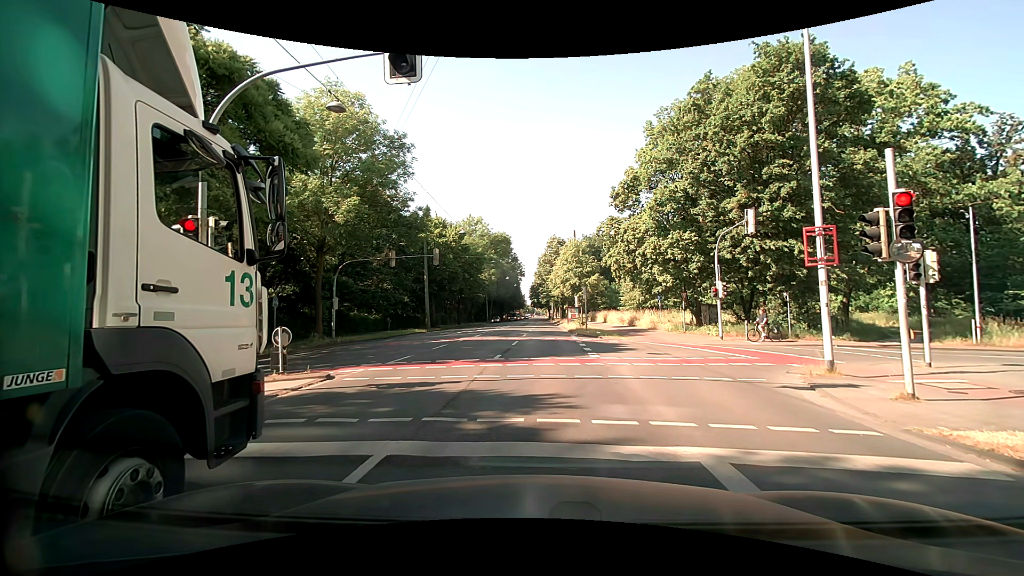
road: primary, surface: asphalt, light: Day
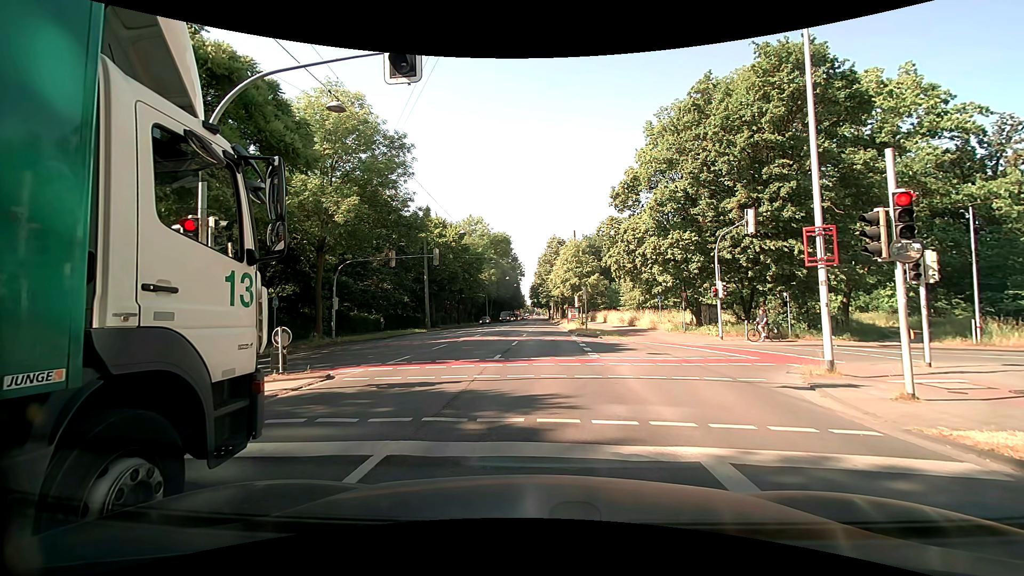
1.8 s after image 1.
(0.0, 0.0) m; 0°
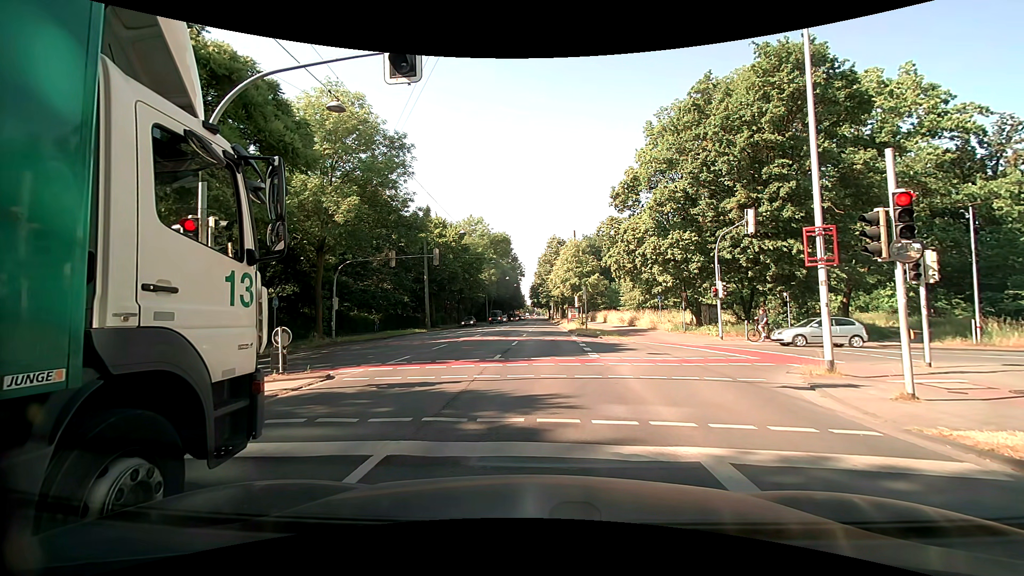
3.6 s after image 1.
(0.0, 0.0) m; 0°
(0, +10) (+1, +20) (+1, +30) (+1, +40) (+2, +50) (+2, +60) (+2, +70) (+3, +80) (+3, +90) (+3, +100) m
